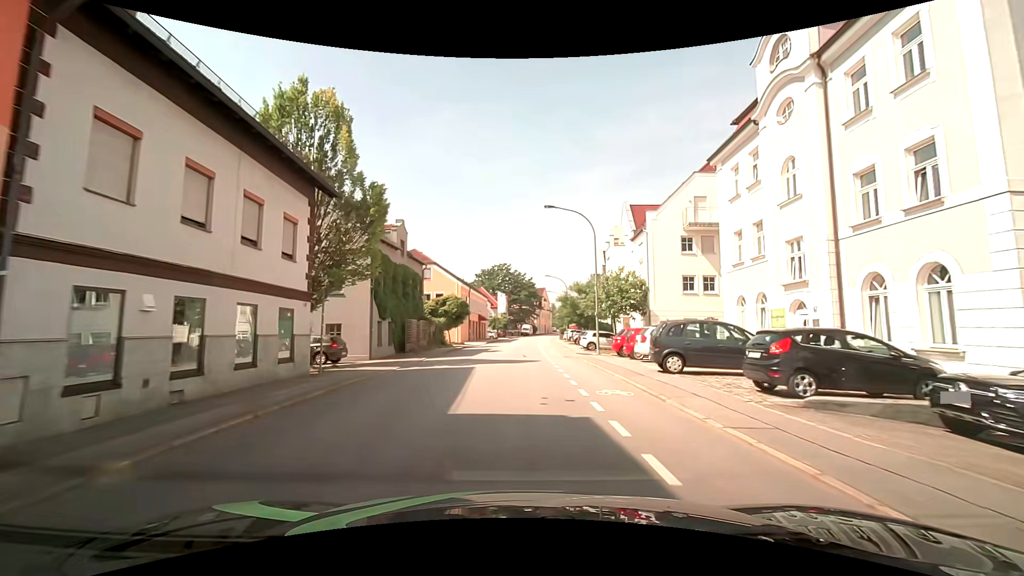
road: tertiary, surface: asphalt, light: Day
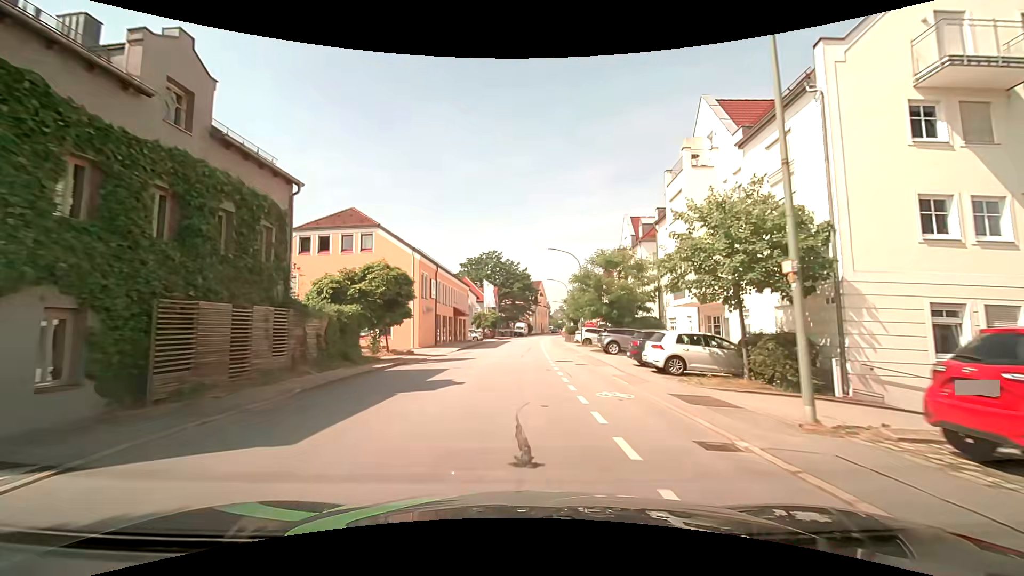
(+0.1, +21.2) m; +1°
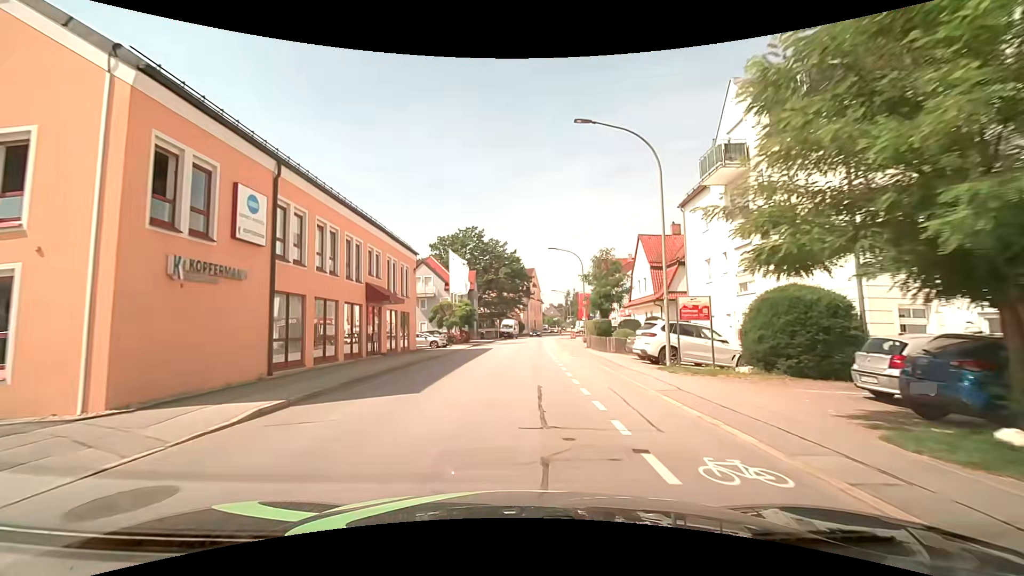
(+0.1, +27.2) m; +2°
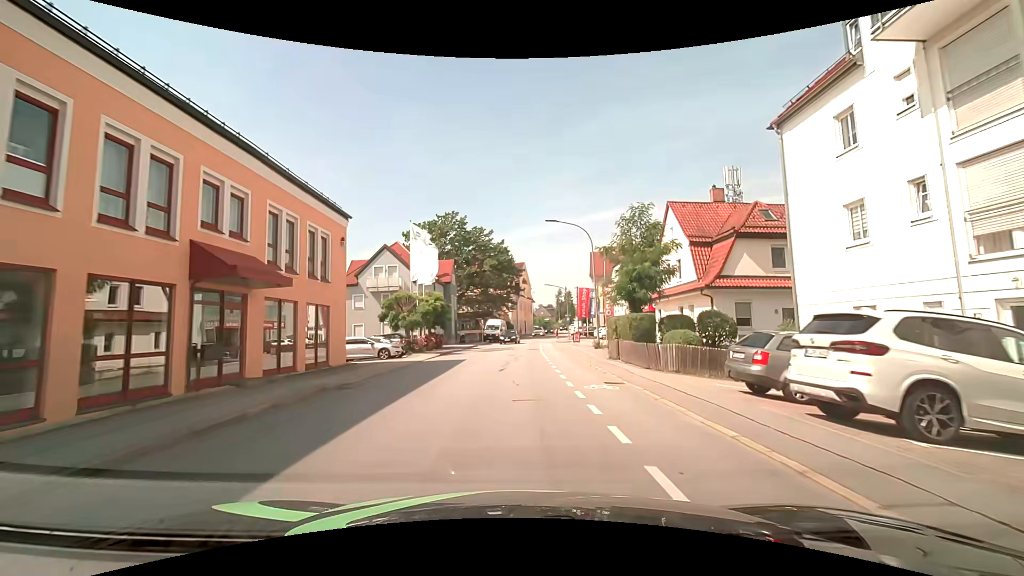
(+0.1, +12.5) m; +1°
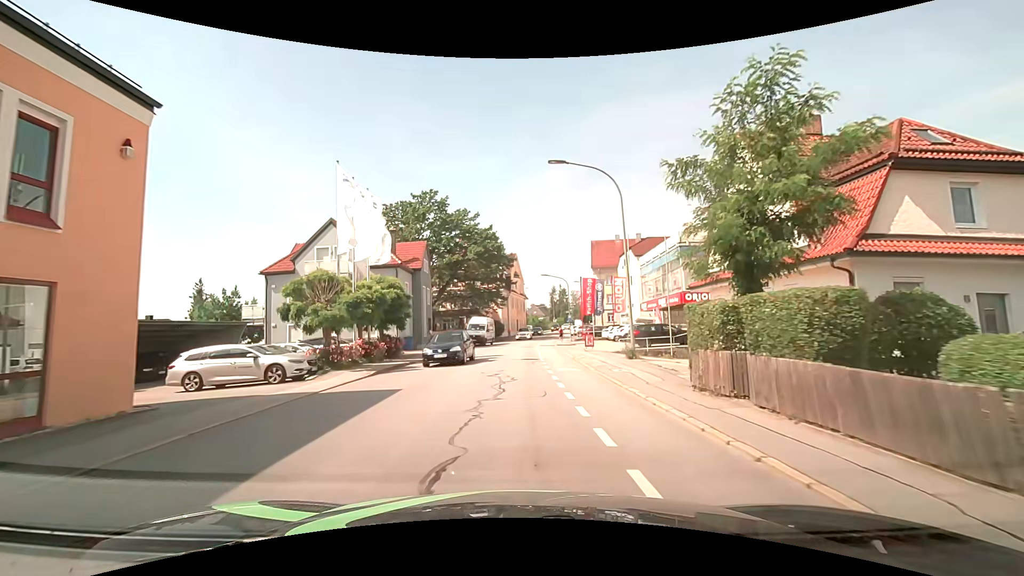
(+0.1, +12.3) m; 0°
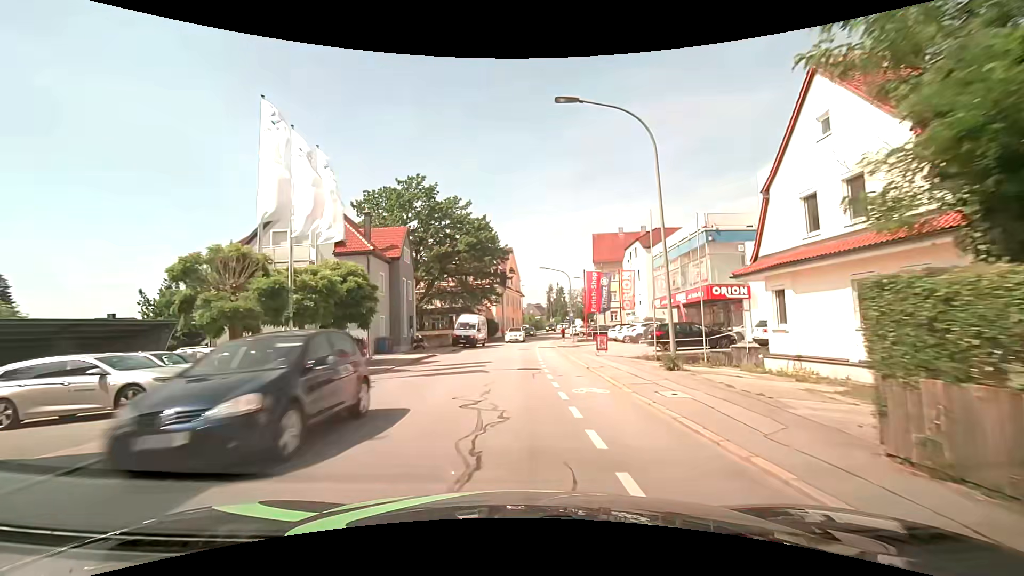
(+0.1, +6.1) m; 0°
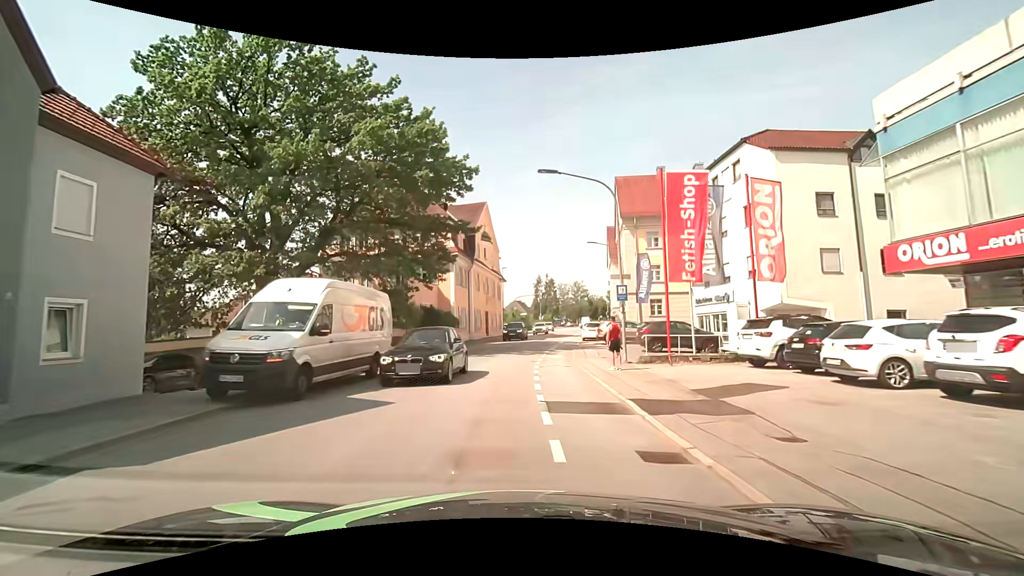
(+1.1, +31.0) m; +3°
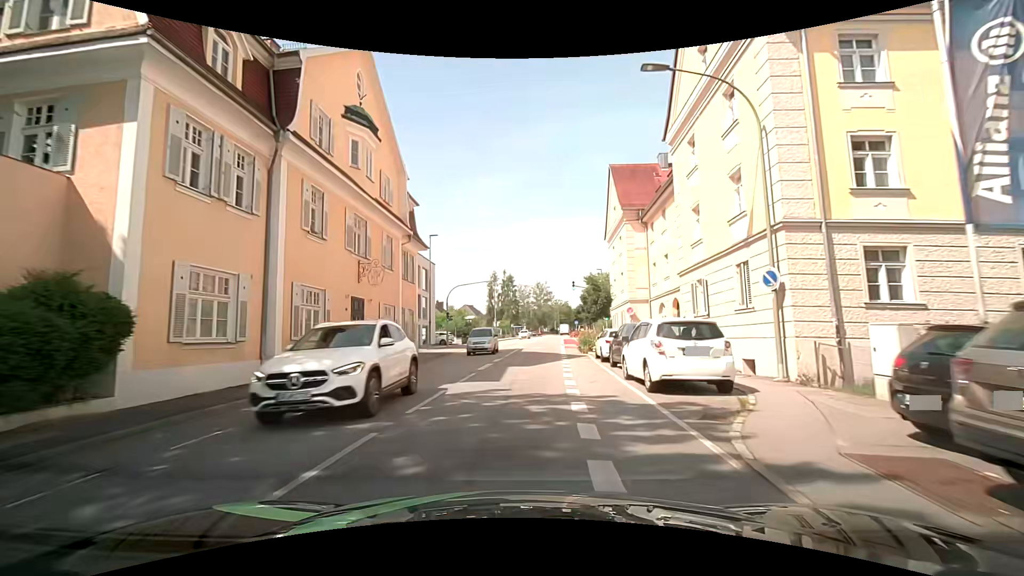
(+1.7, +32.1) m; +6°
(0, +10) (0, +20) (+1, +30) (+1, +40) (+2, +50) (+2, +60) (+3, +70) (+4, +80) (+5, +90) (+6, +100) m
